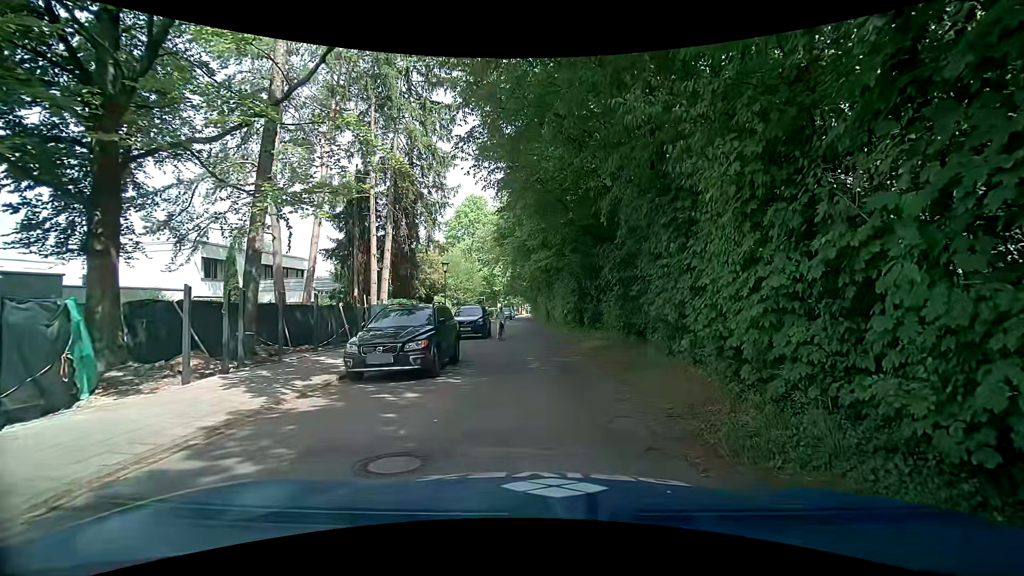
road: residential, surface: asphalt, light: Day
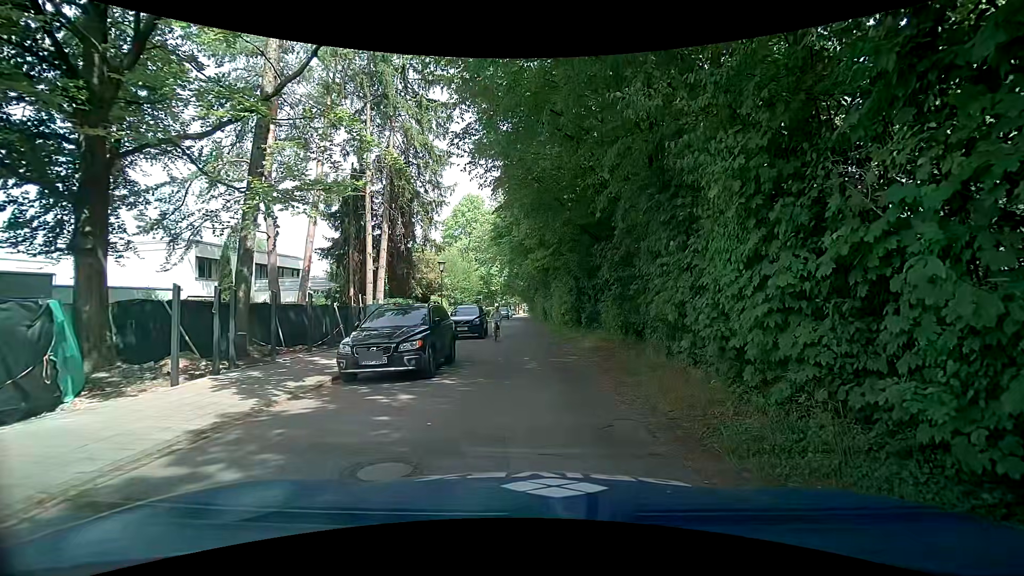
(0.0, +0.2) m; 0°
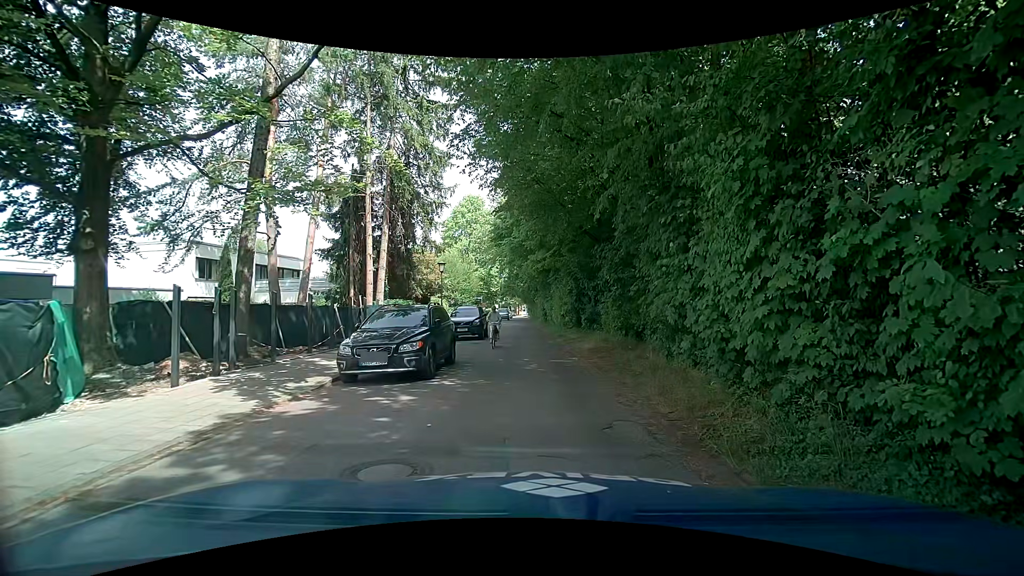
(0.0, +0.1) m; 0°
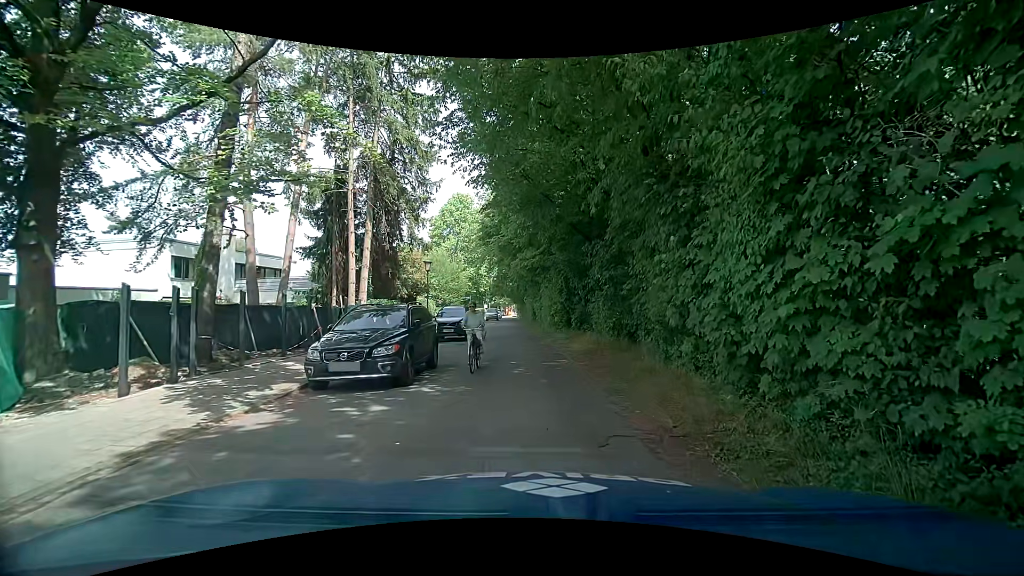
(0.0, +0.8) m; 0°
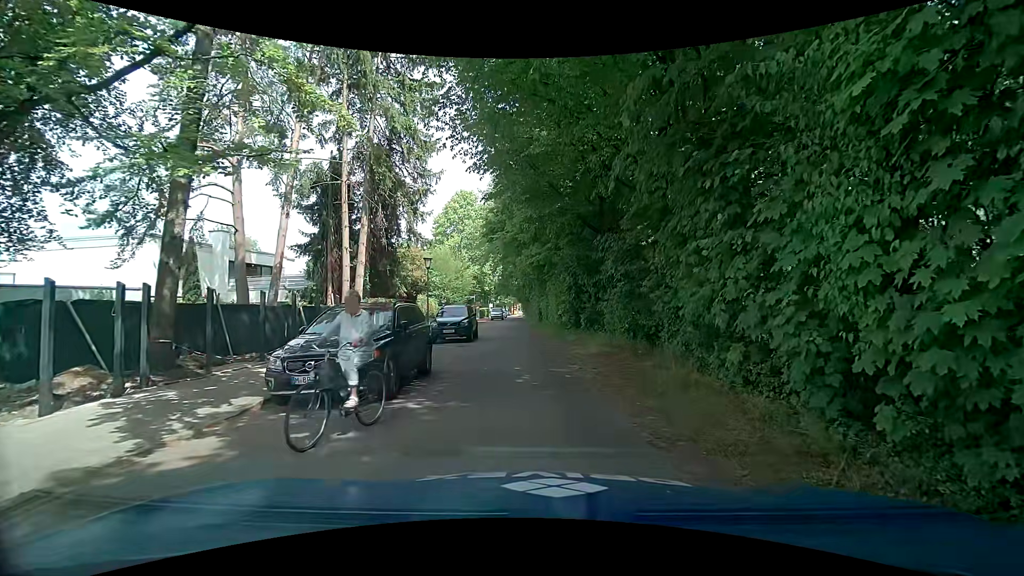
(0.0, +1.6) m; 0°
